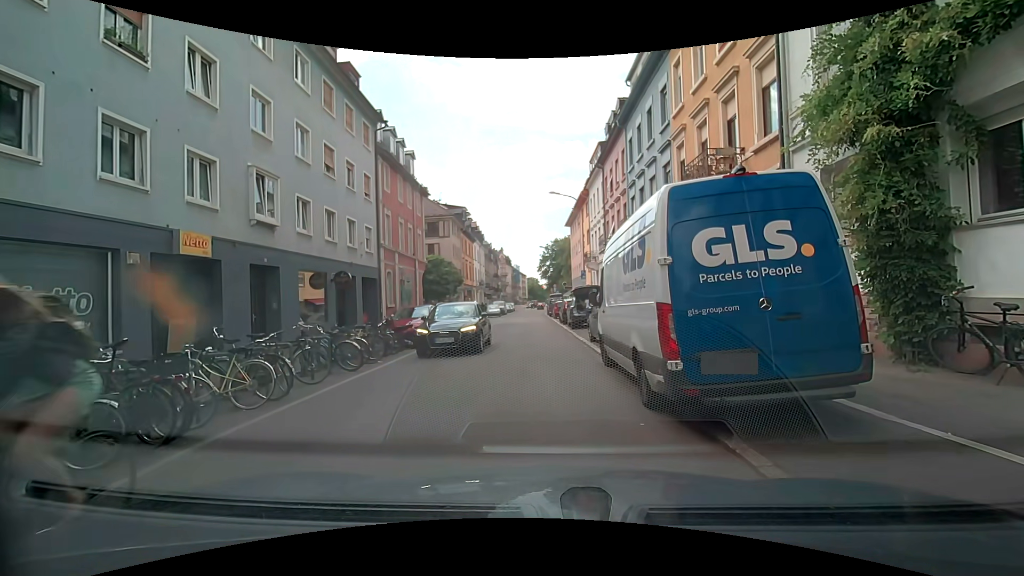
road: residential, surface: asphalt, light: Day
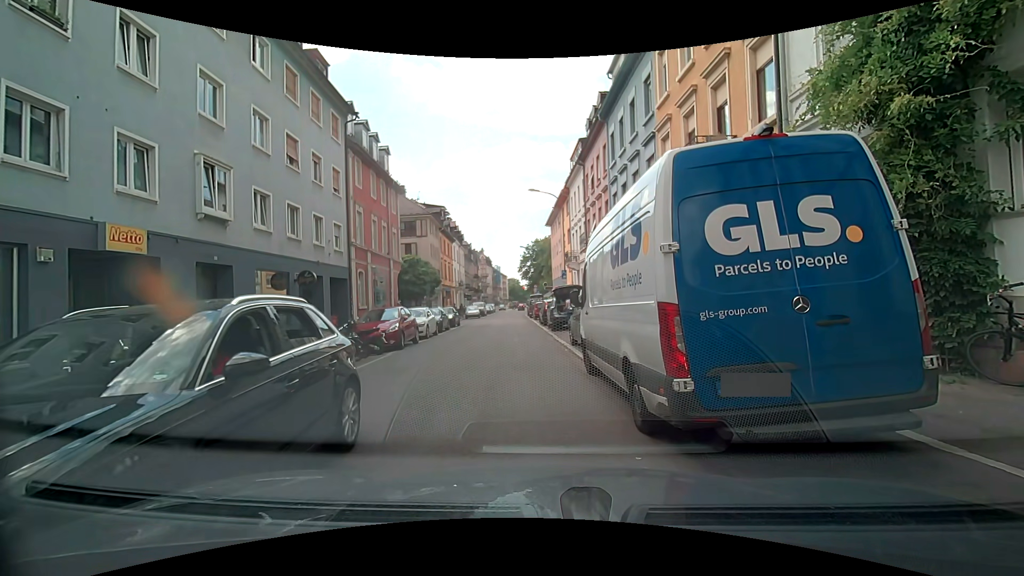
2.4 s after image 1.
(0.0, +1.2) m; 0°
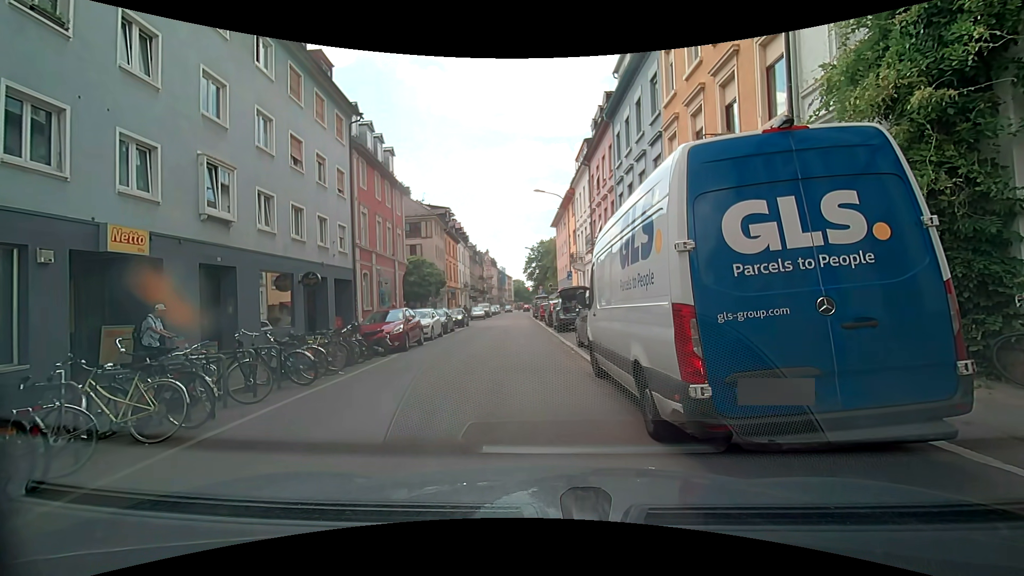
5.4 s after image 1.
(0.0, +0.2) m; 0°
